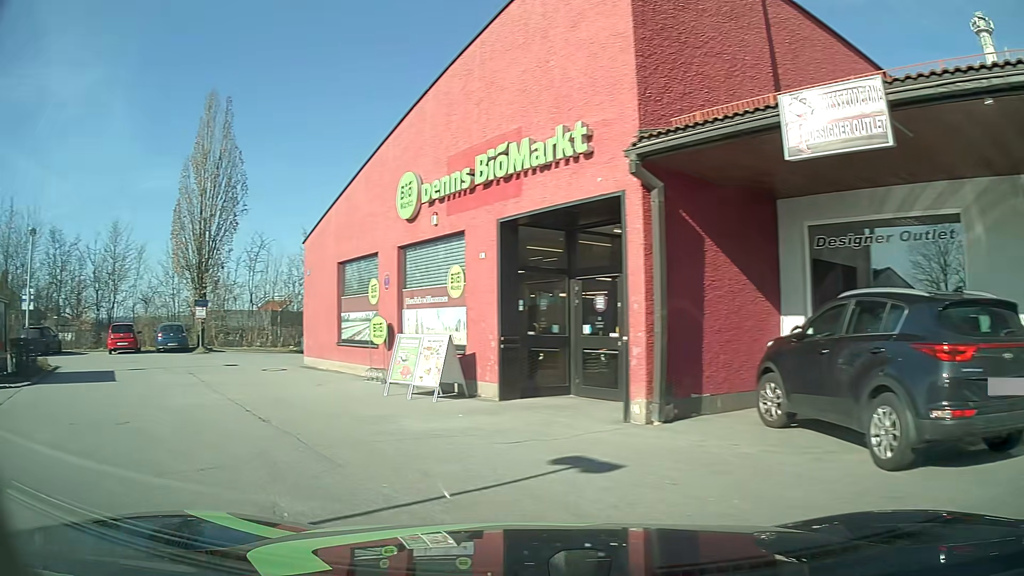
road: service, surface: asphalt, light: Day
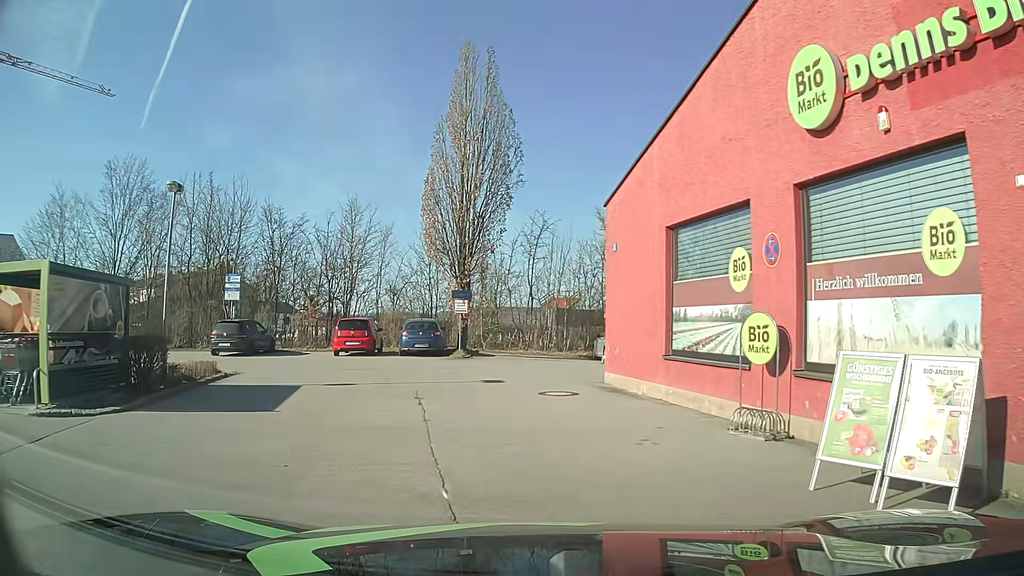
(-1.8, +6.9) m; -22°
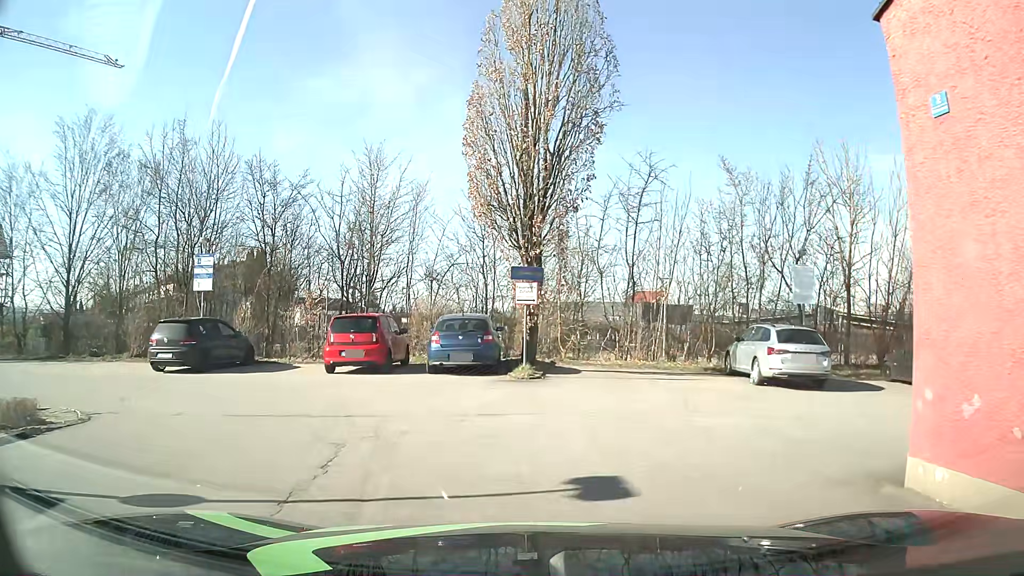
(-0.9, +9.7) m; -8°
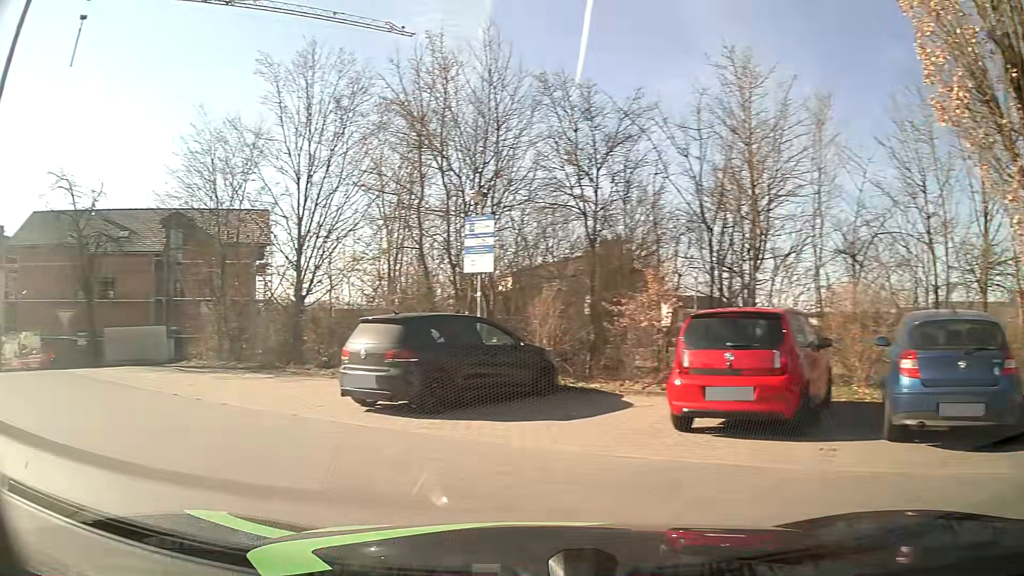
(-1.3, +8.8) m; -29°
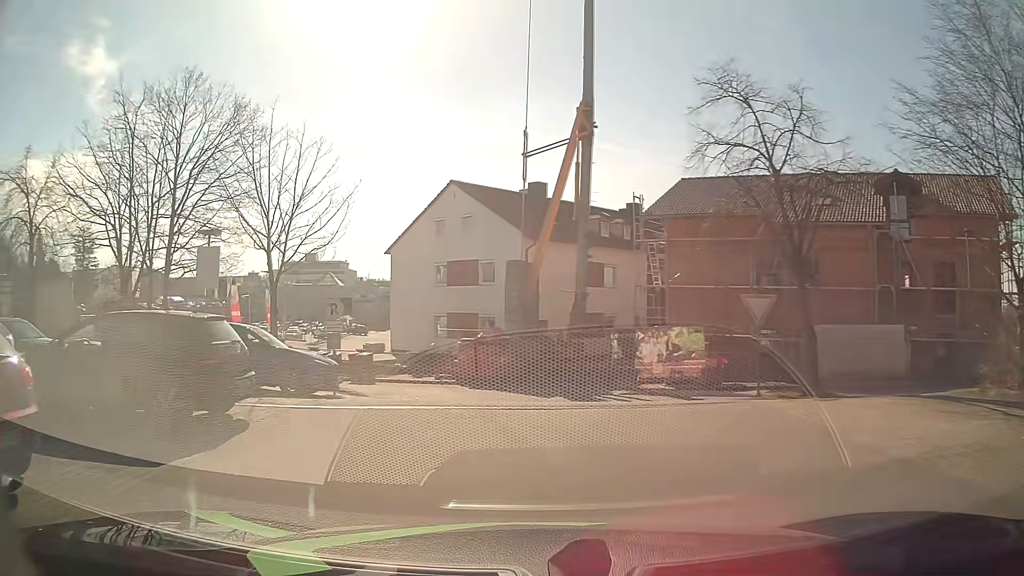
(-6.5, +8.2) m; -61°
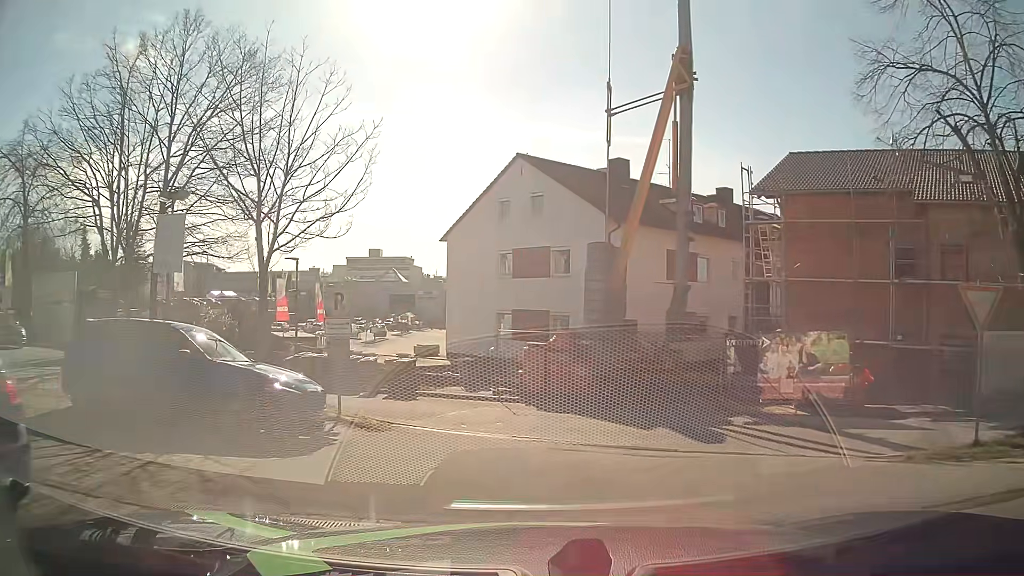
(-0.3, +6.0) m; -6°
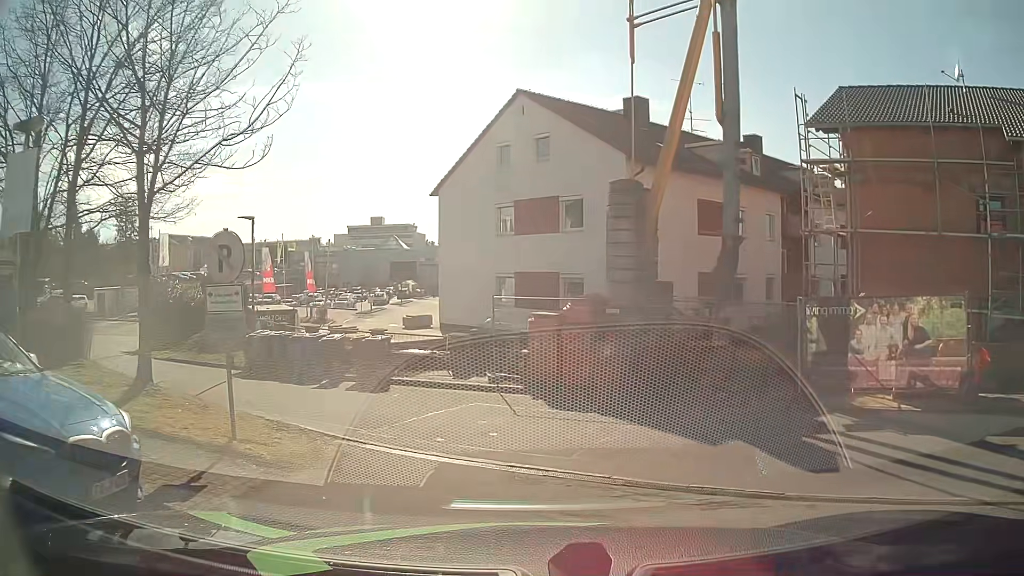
(0.0, +4.9) m; 0°
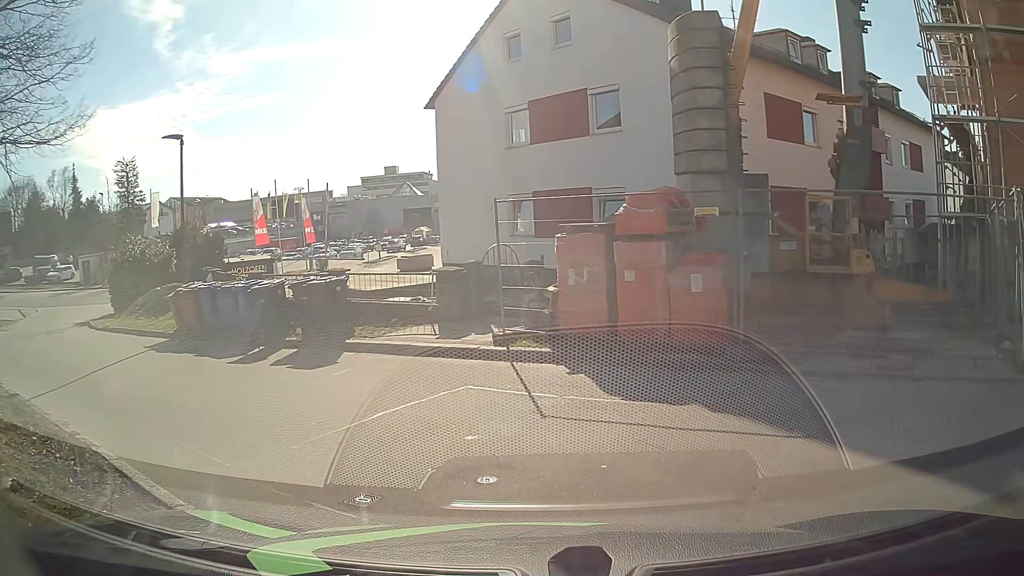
(-0.2, +5.8) m; -6°
